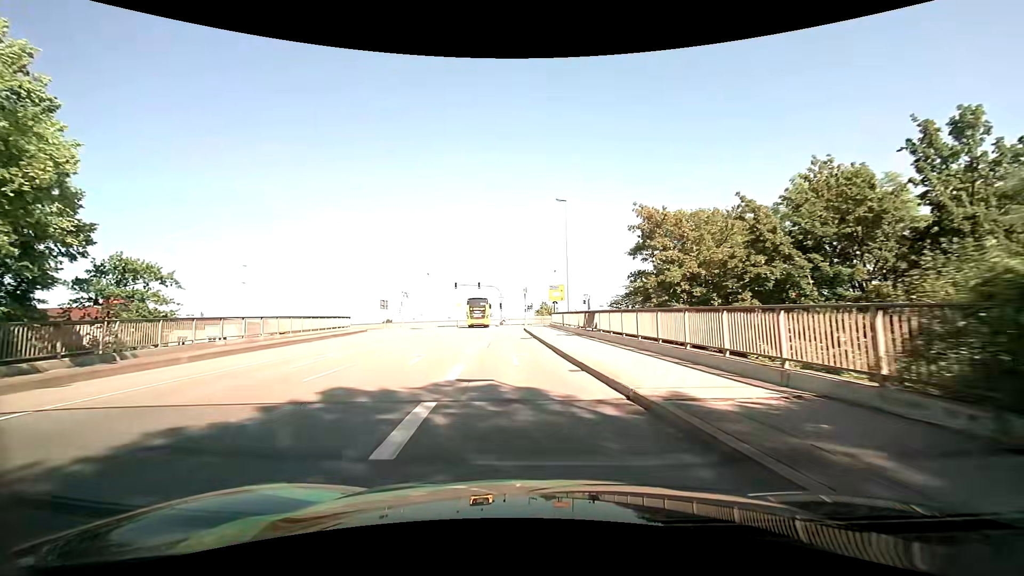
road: primary_link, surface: asphalt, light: Day
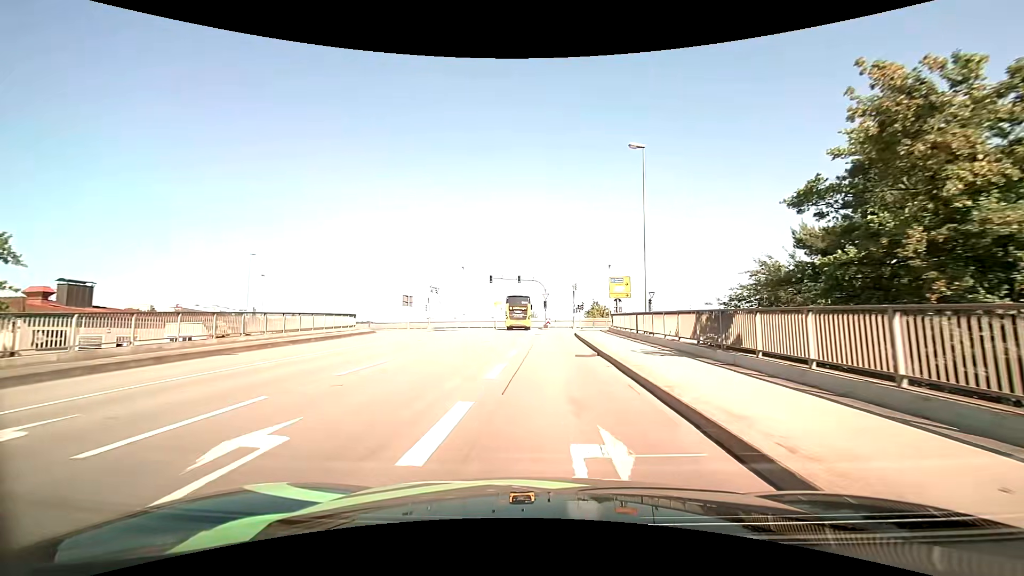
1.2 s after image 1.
(-0.8, +12.3) m; -6°
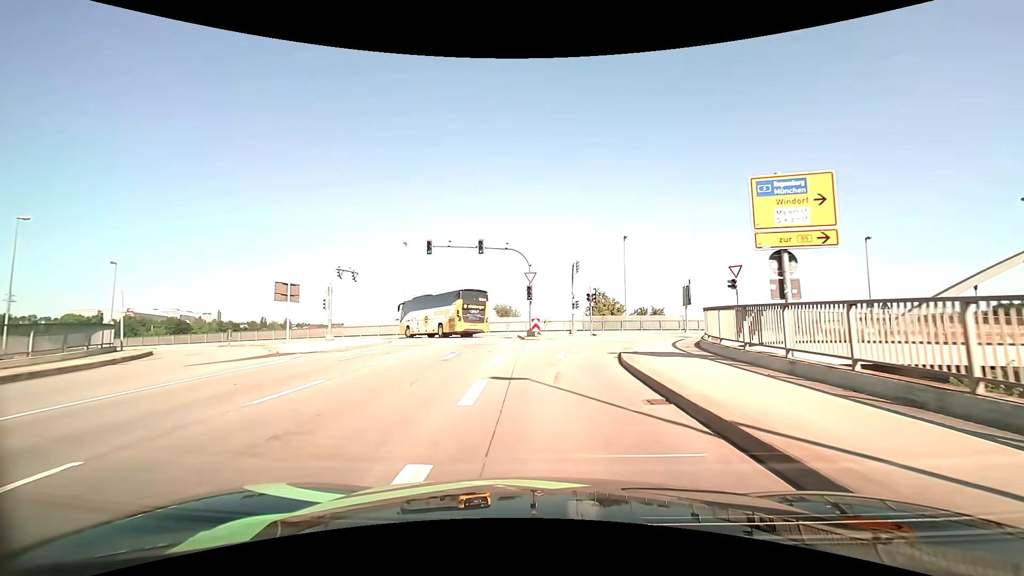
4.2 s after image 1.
(+0.3, +26.8) m; +2°
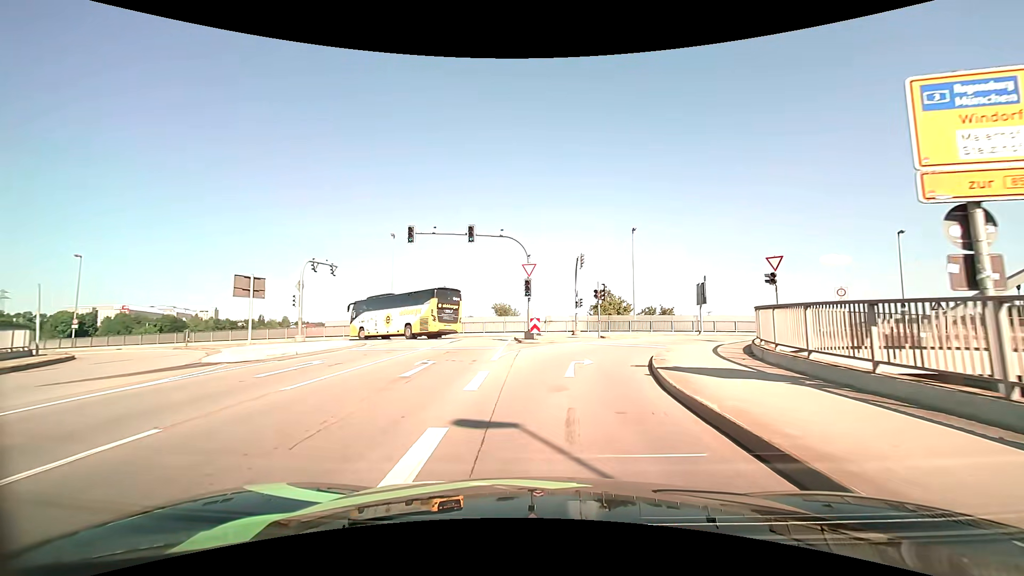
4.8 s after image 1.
(0.0, +4.6) m; -1°
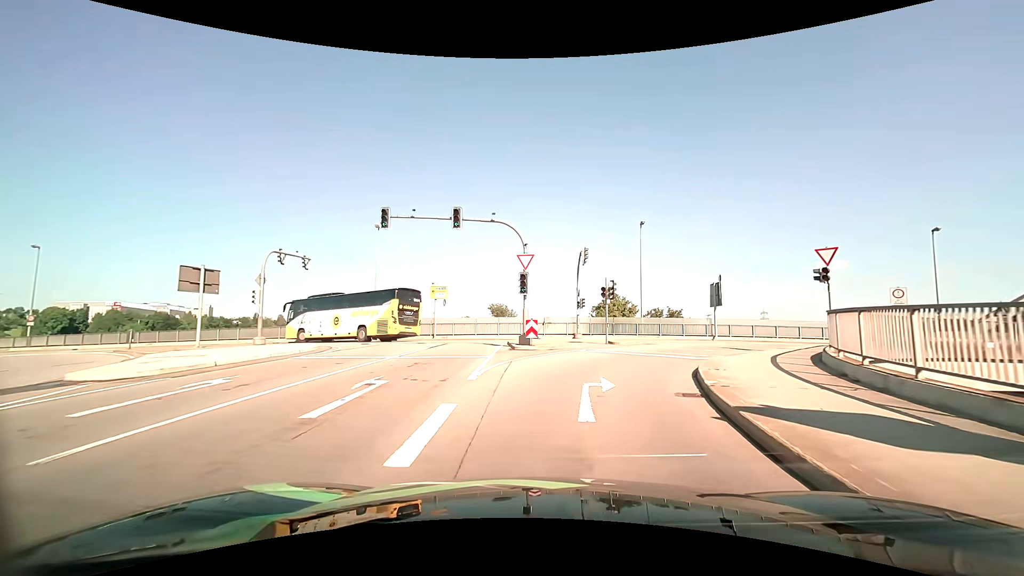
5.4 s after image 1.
(0.0, +4.4) m; +1°
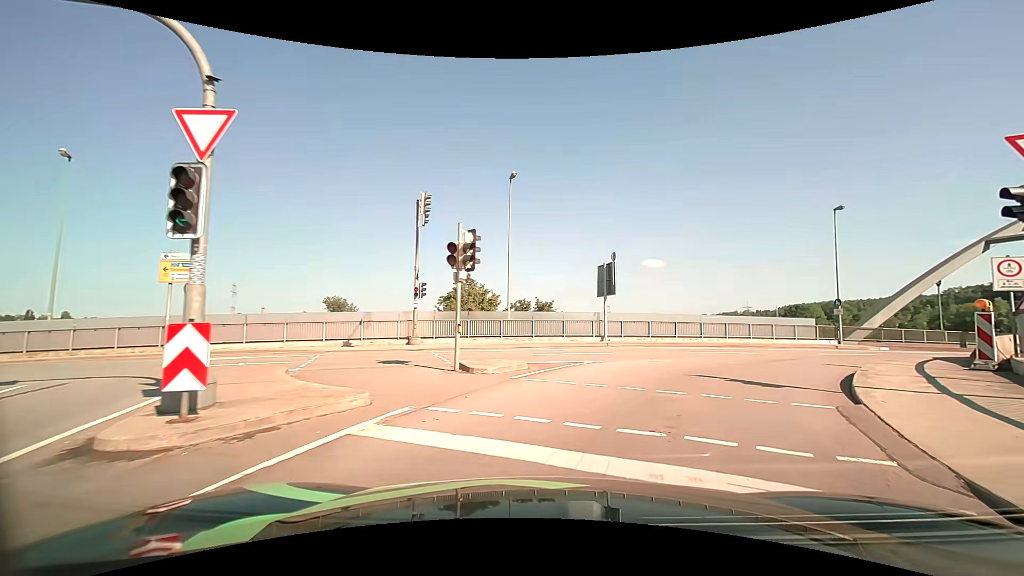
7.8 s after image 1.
(+1.4, +14.5) m; +16°
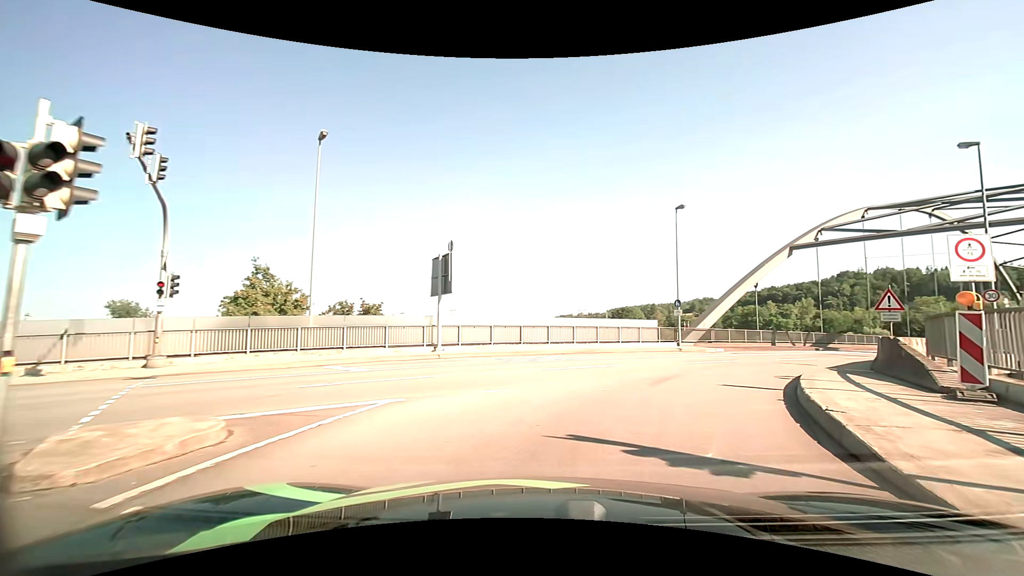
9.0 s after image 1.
(+0.9, +6.2) m; +17°
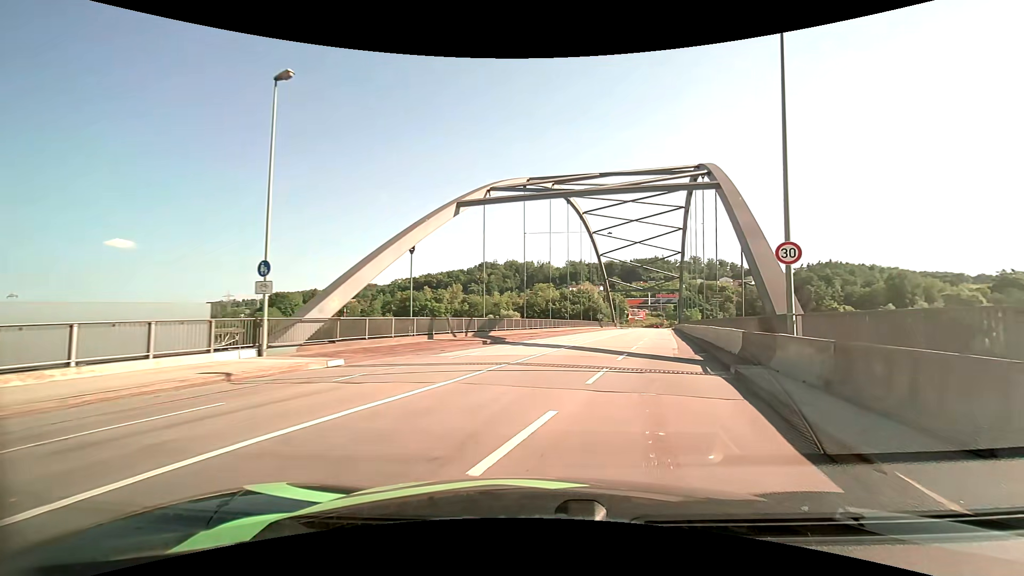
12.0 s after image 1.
(+6.5, +17.8) m; +38°
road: primary
(+1, +10) (+4, +20) (+6, +29) (+9, +39) (+11, +49) (+13, +58) (+16, +68) (+18, +78) (+21, +87) (+23, +97) m
